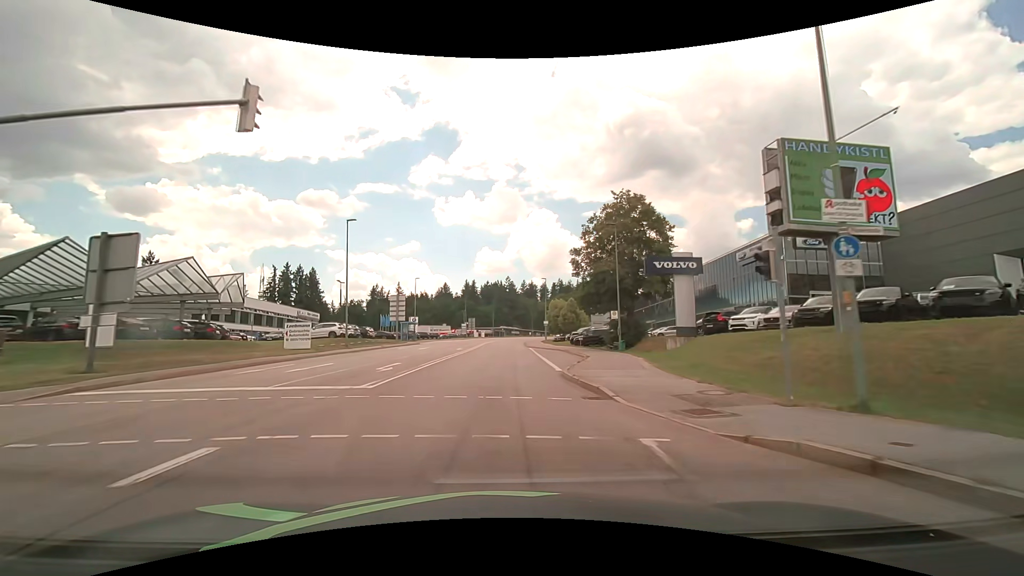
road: secondary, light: Day
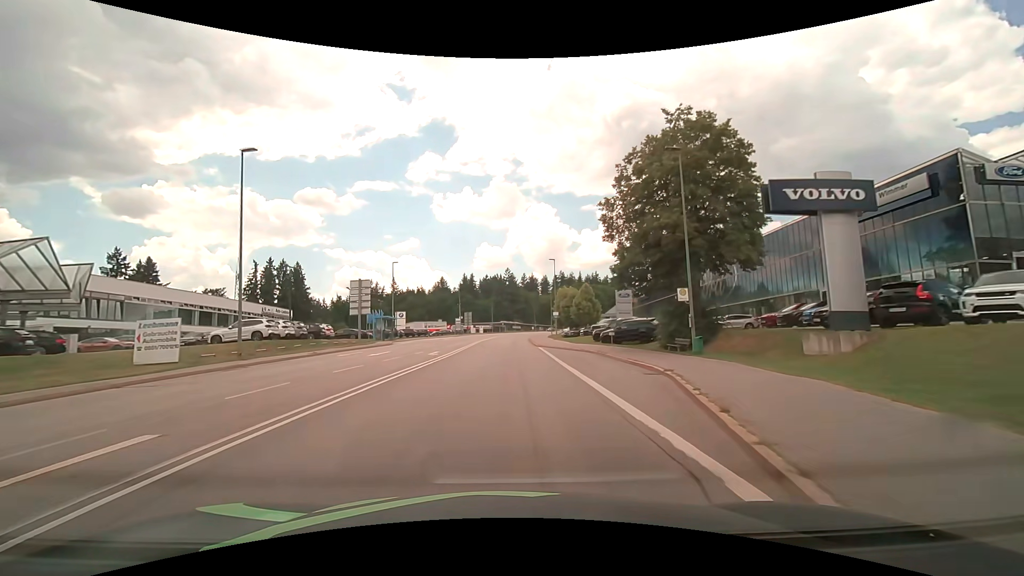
(+0.1, +15.9) m; 0°
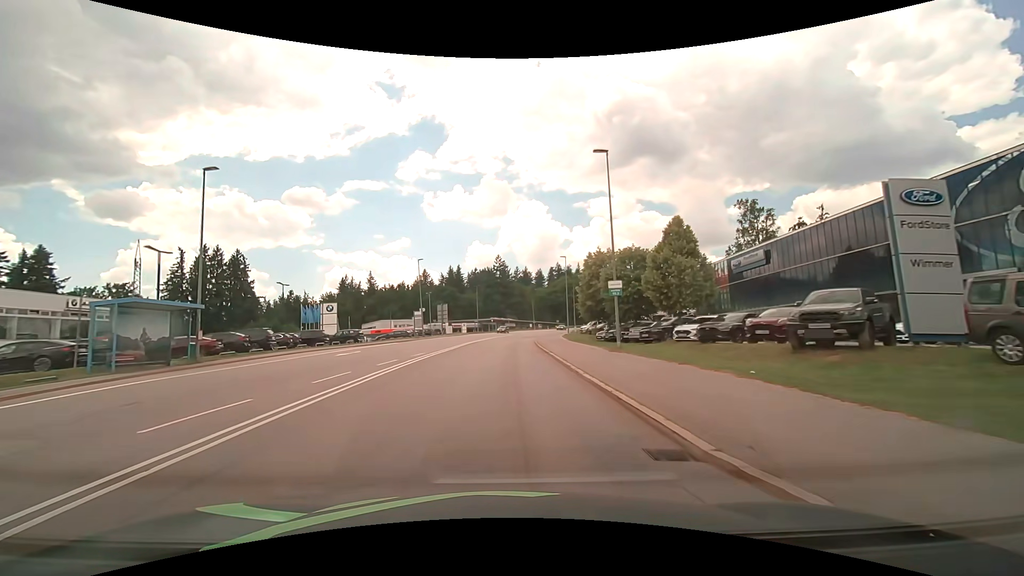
(+0.2, +38.9) m; +1°
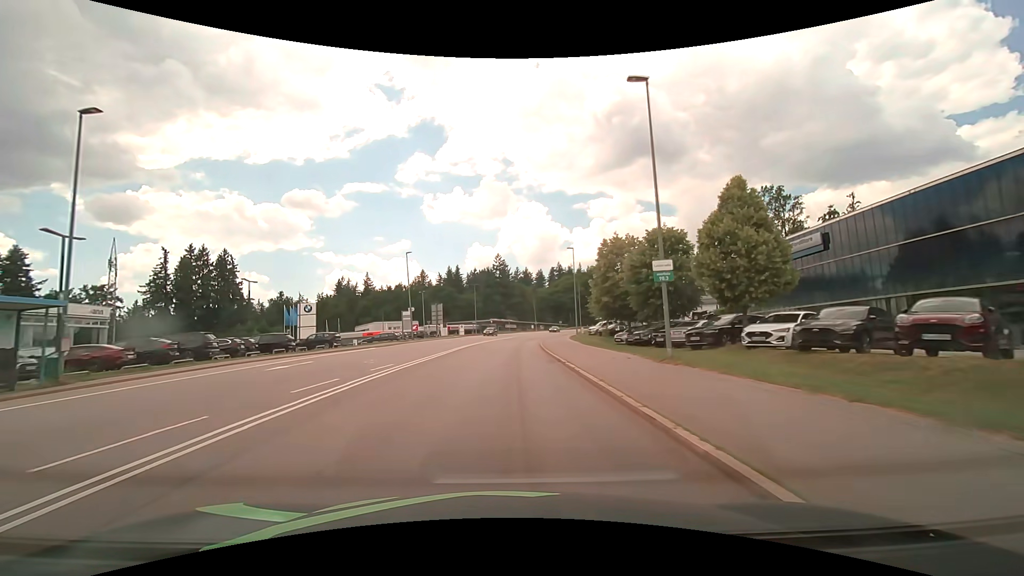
(-0.1, +7.7) m; 0°
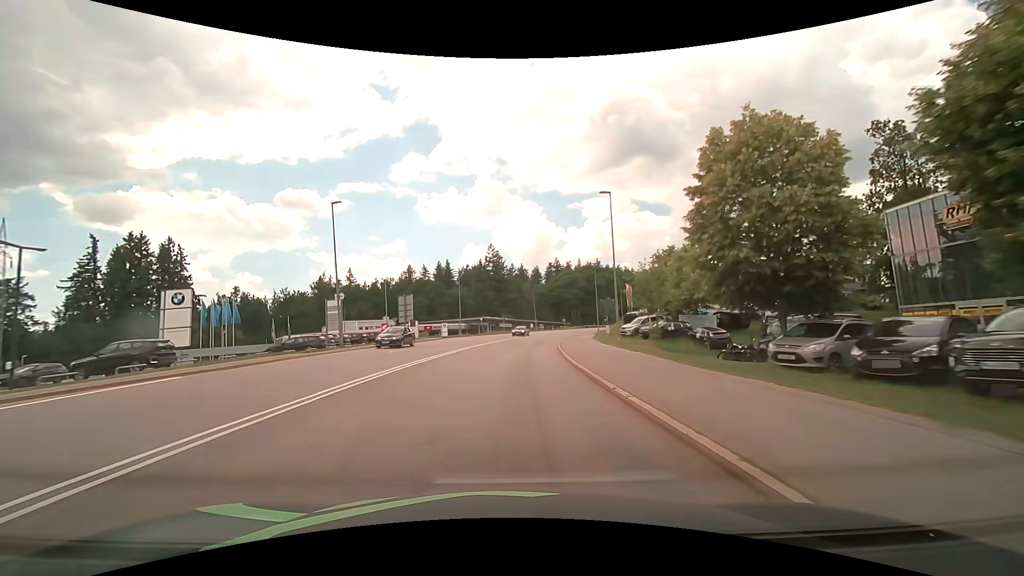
(+0.1, +23.2) m; +1°
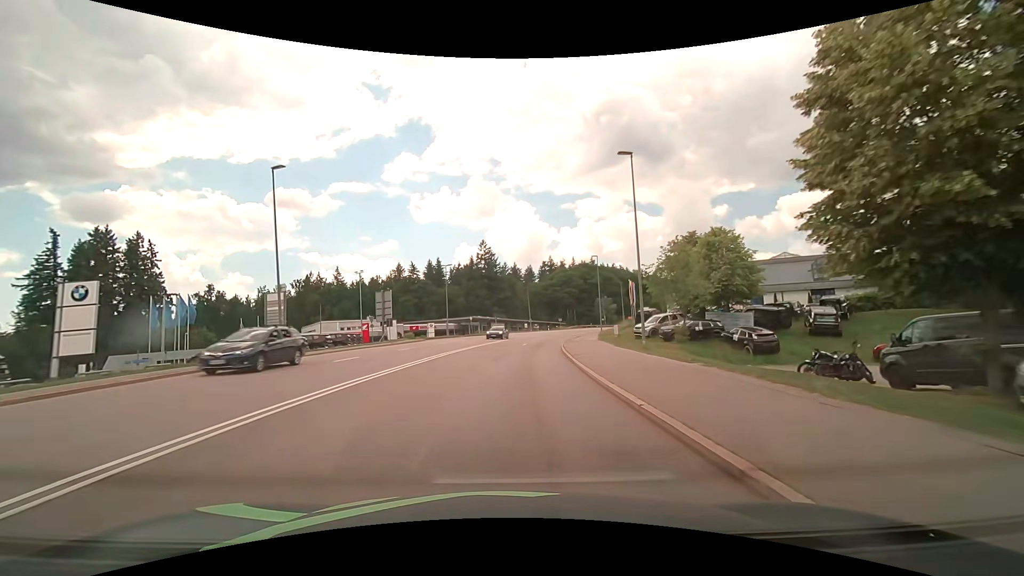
(0.0, +7.8) m; +1°
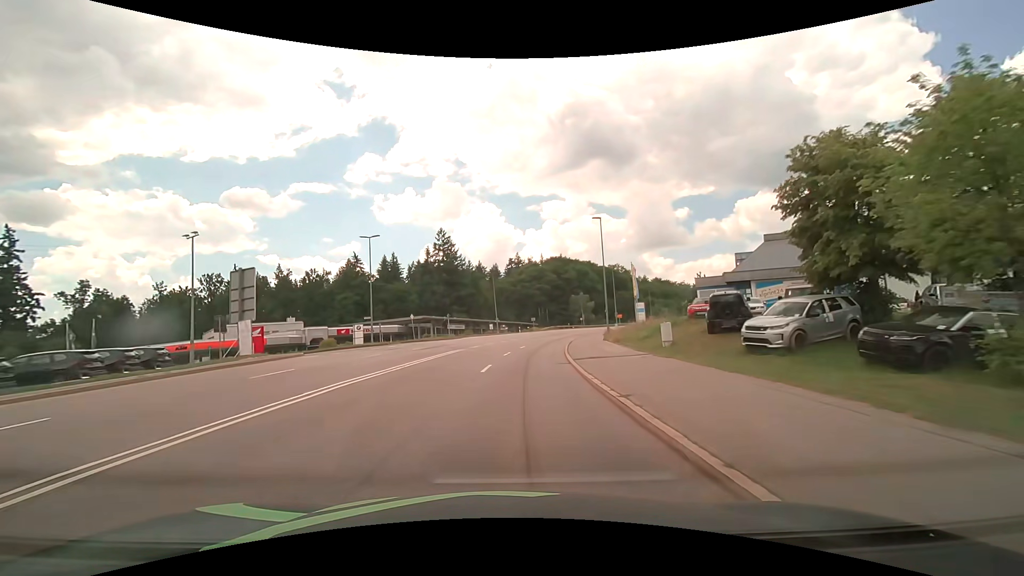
(+0.6, +23.5) m; +4°
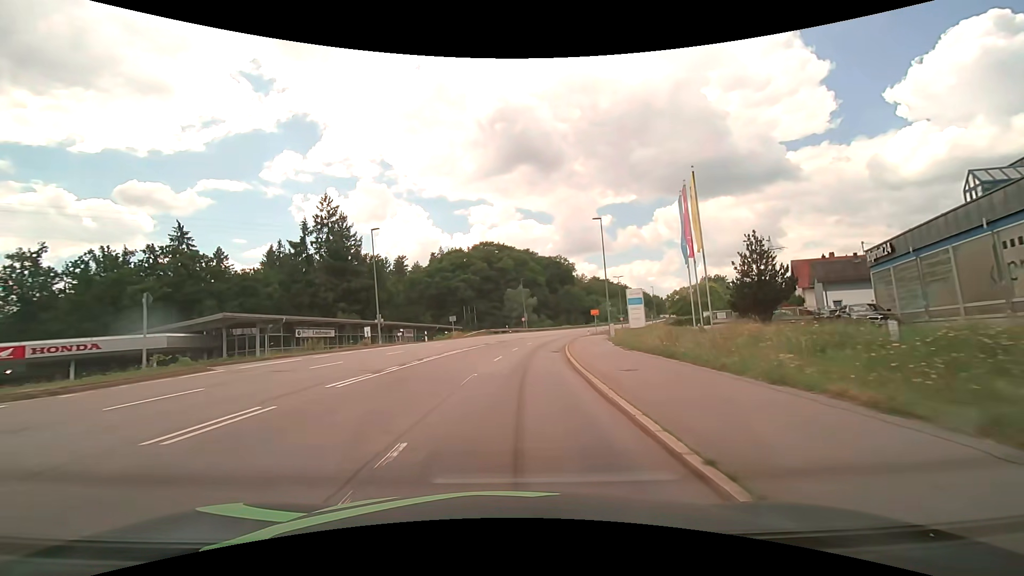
(+2.6, +39.3) m; +8°
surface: asphalt
